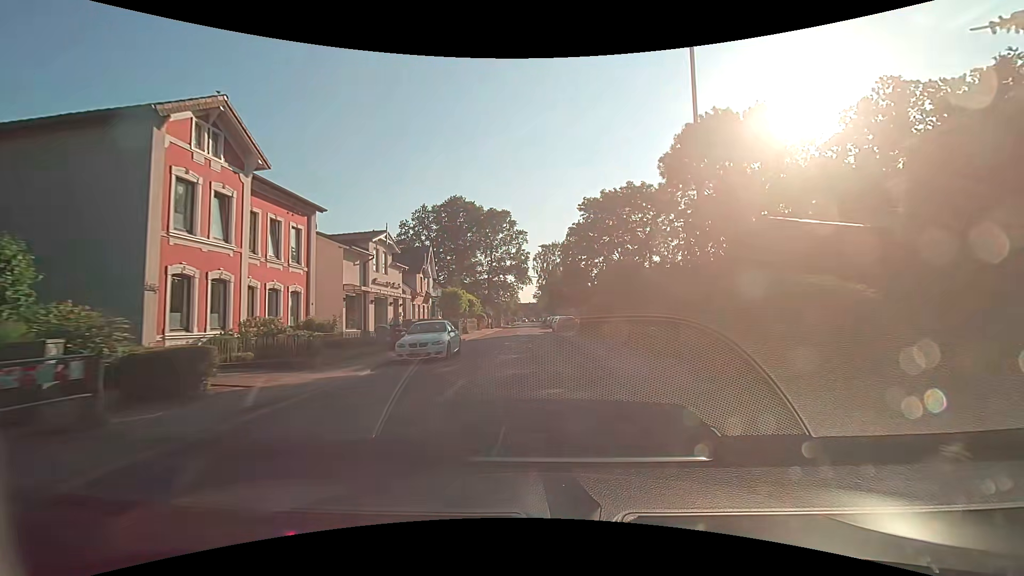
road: residential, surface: asphalt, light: Day
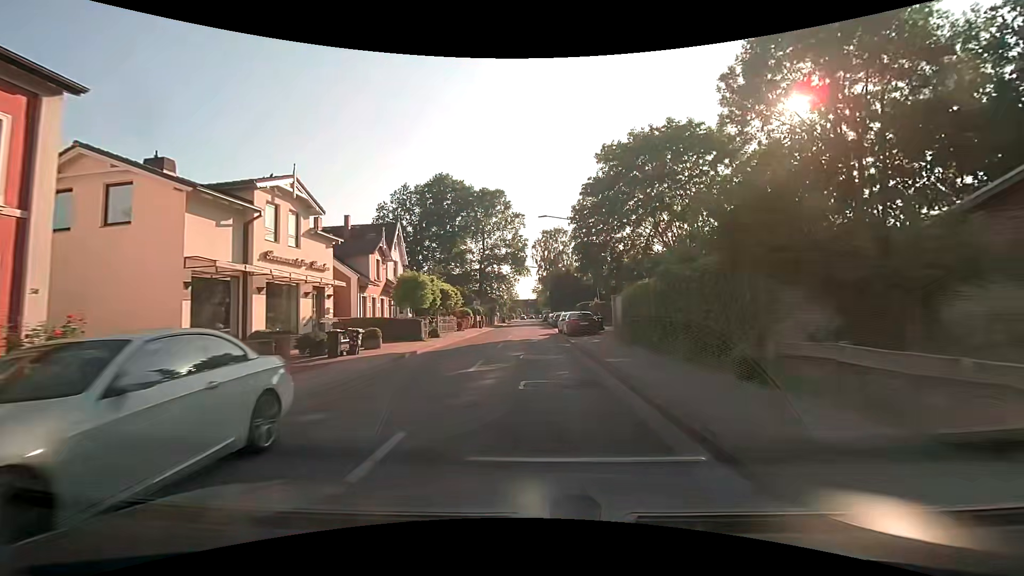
(0.0, +14.2) m; 0°
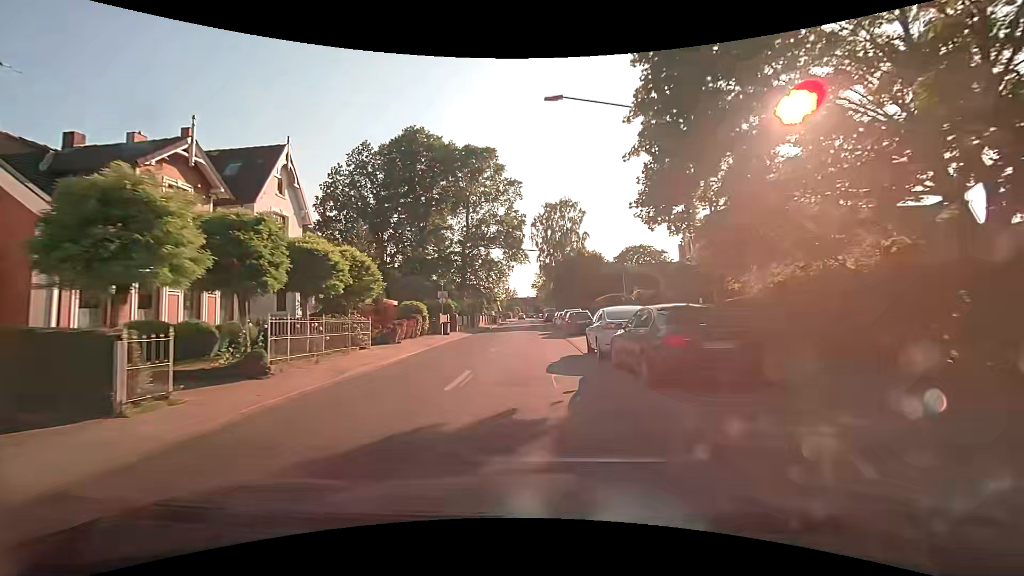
(0.0, +21.3) m; 0°
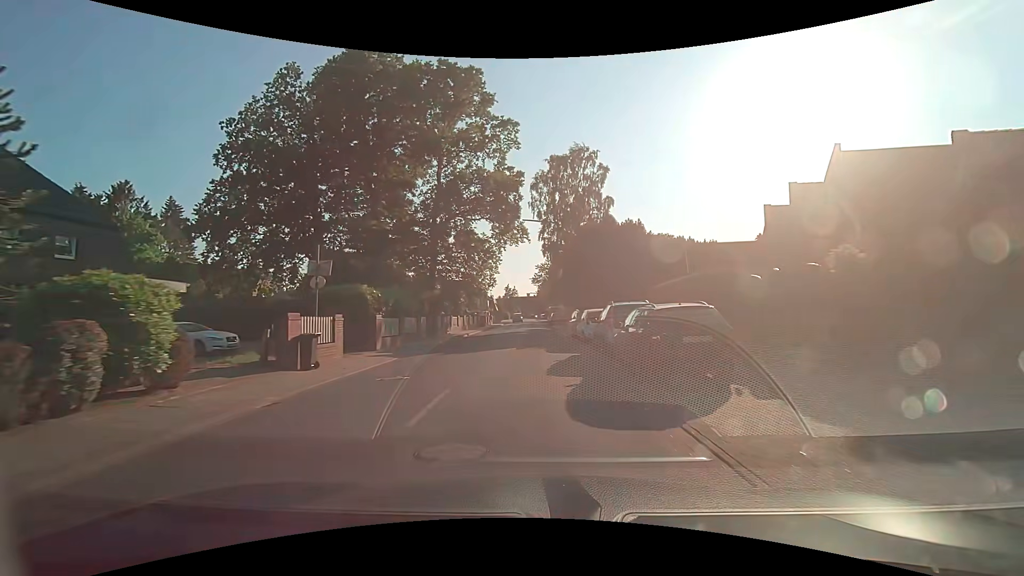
(-0.1, +21.0) m; 0°
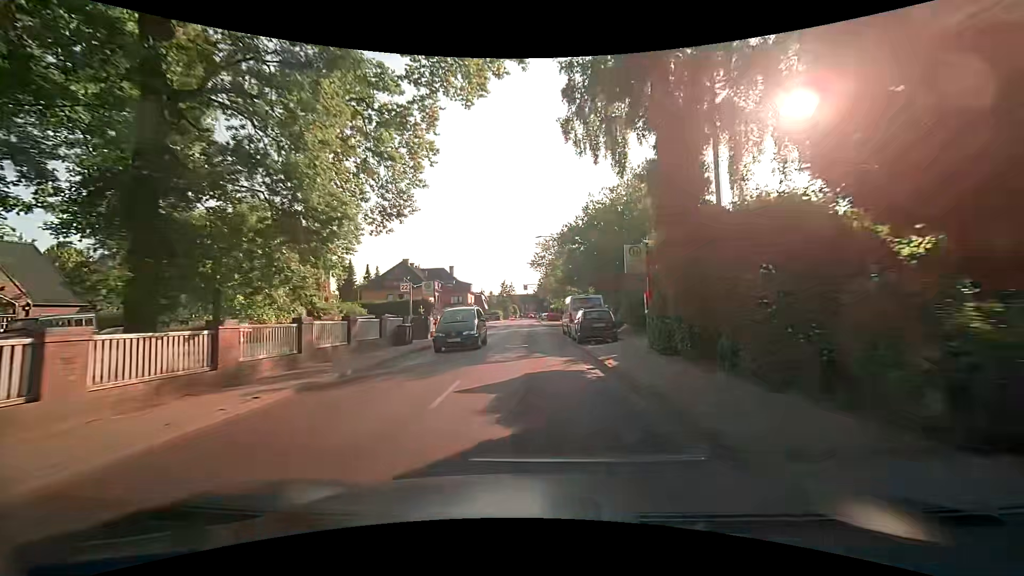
(-0.1, +35.2) m; -1°
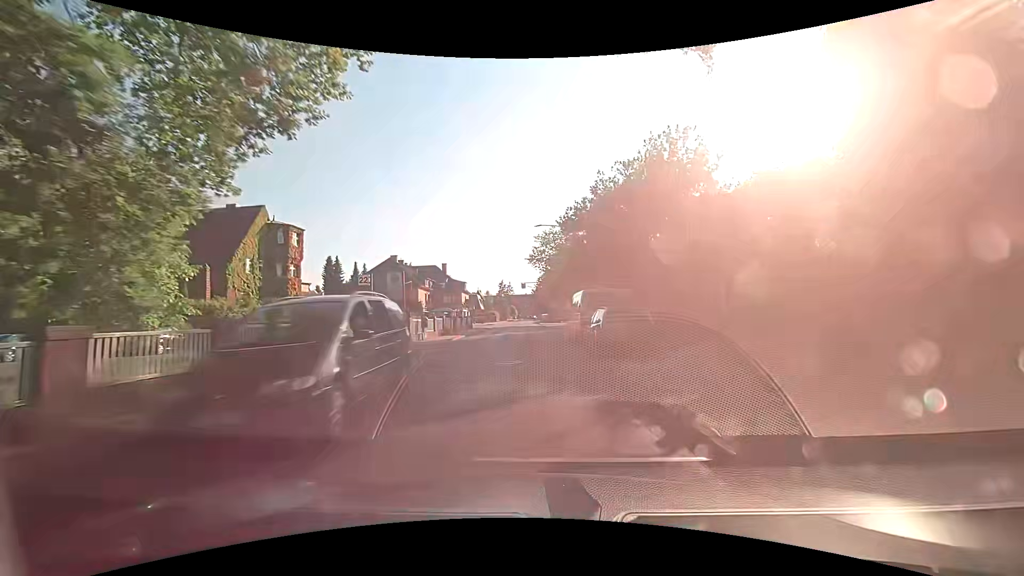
(+0.1, +7.2) m; +2°
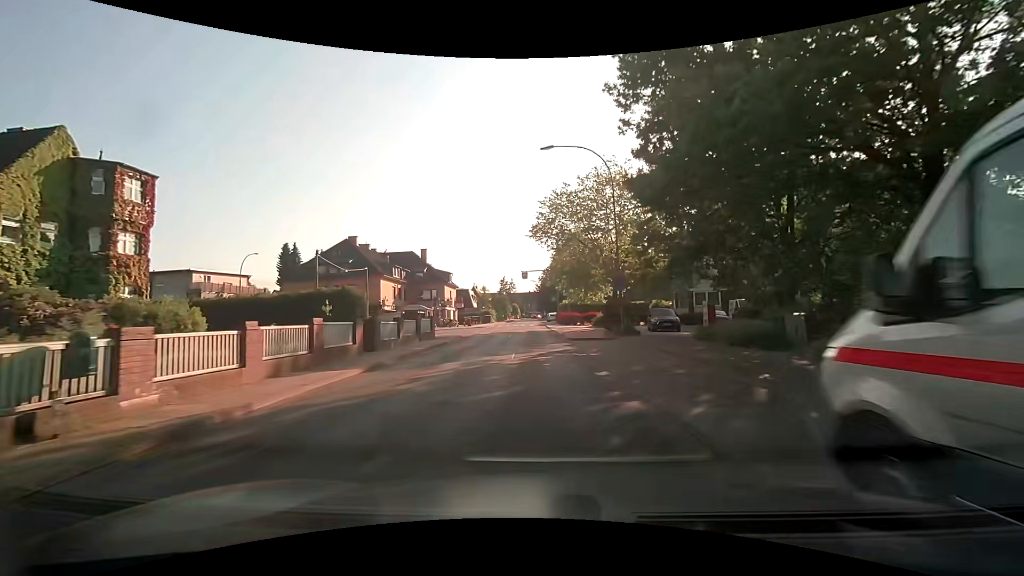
(-0.3, +21.7) m; -2°
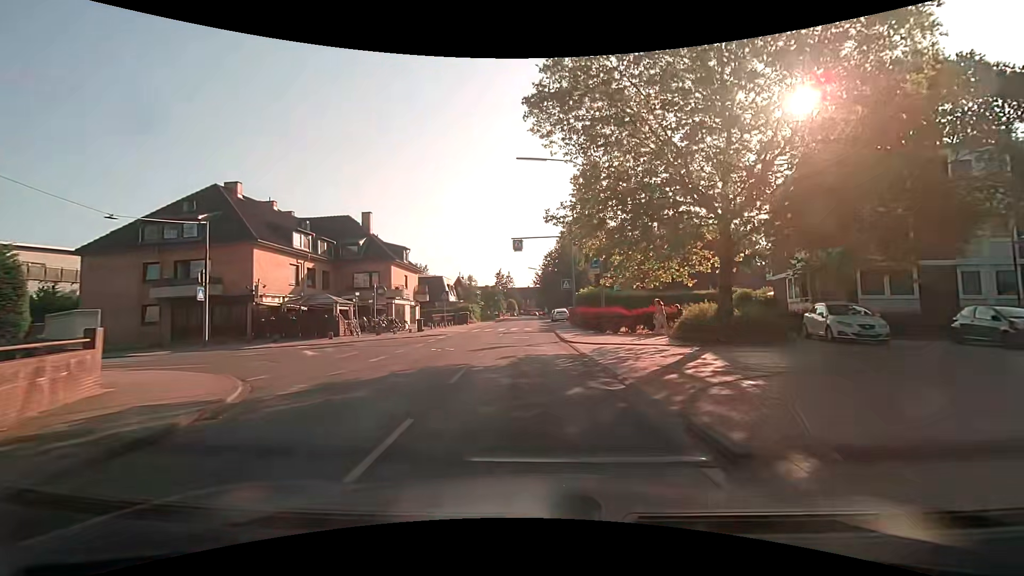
(+0.2, +26.1) m; +1°
(0, +10) (0, +20) (-1, +30) (-1, +40) (-1, +50) (-1, +60) (-1, +70) (-1, +80) (-1, +90) (-1, +100) m
